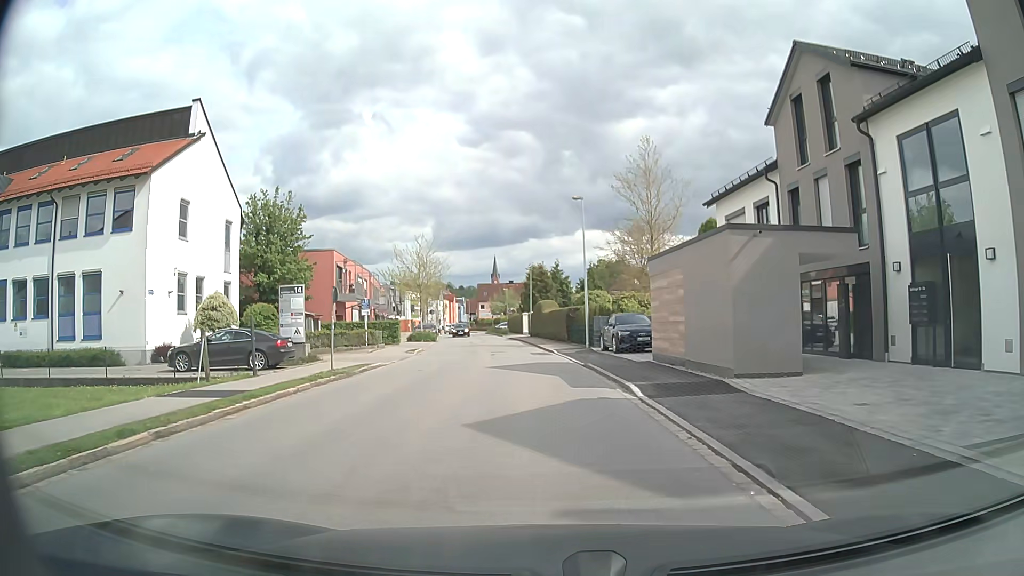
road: residential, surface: asphalt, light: Day
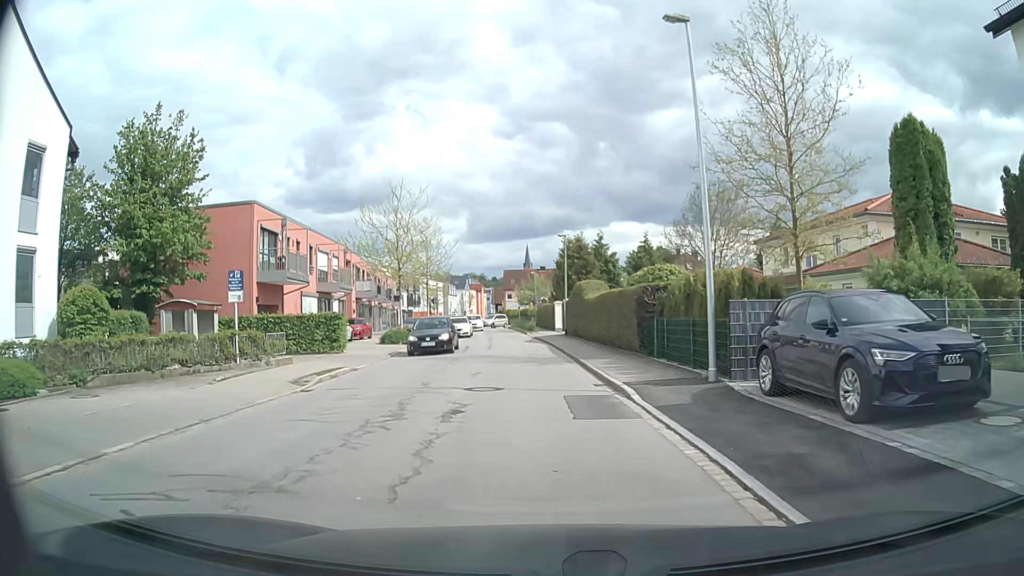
(-0.5, +19.5) m; -4°
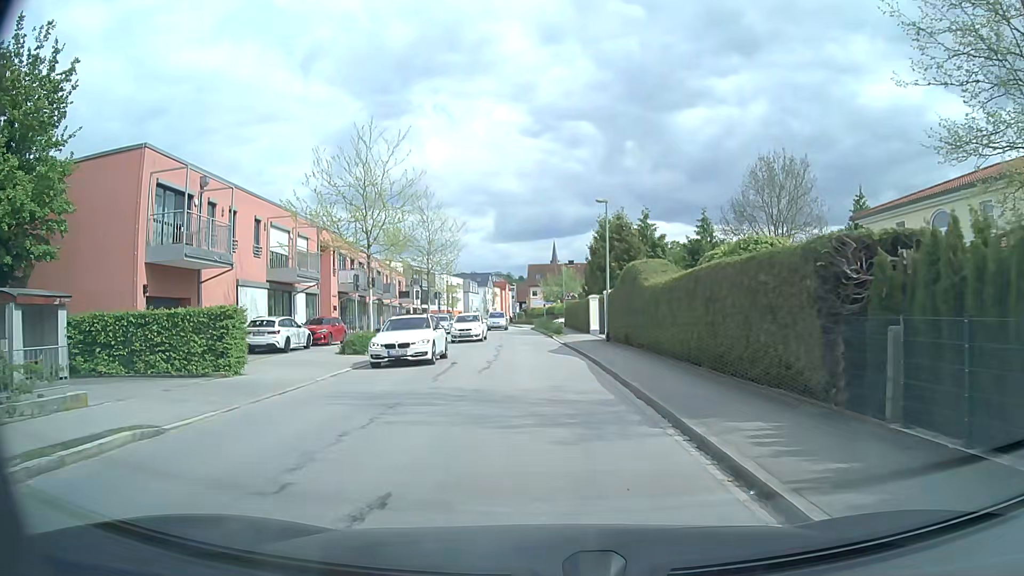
(-0.2, +12.0) m; -2°
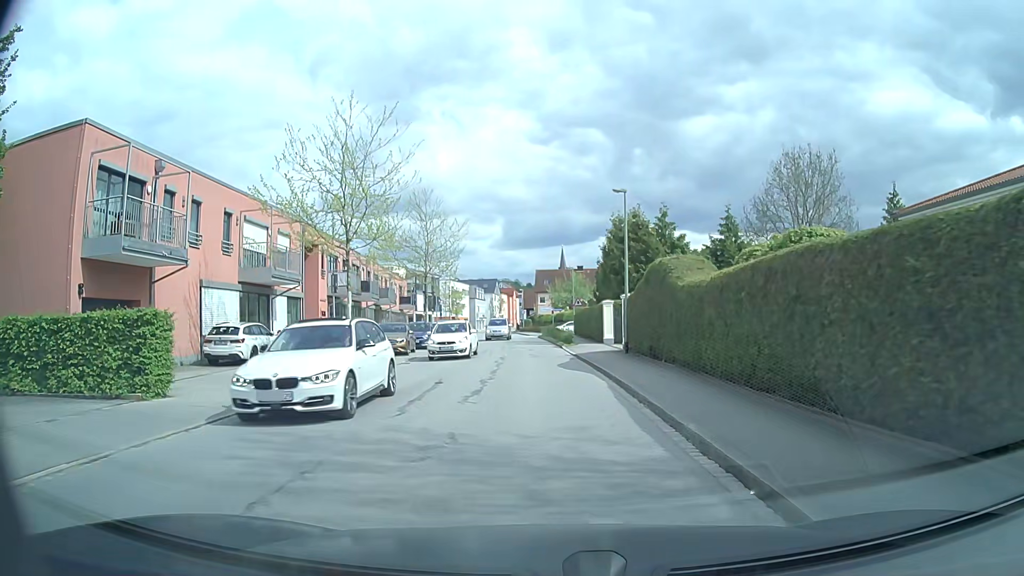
(0.0, +4.0) m; 0°
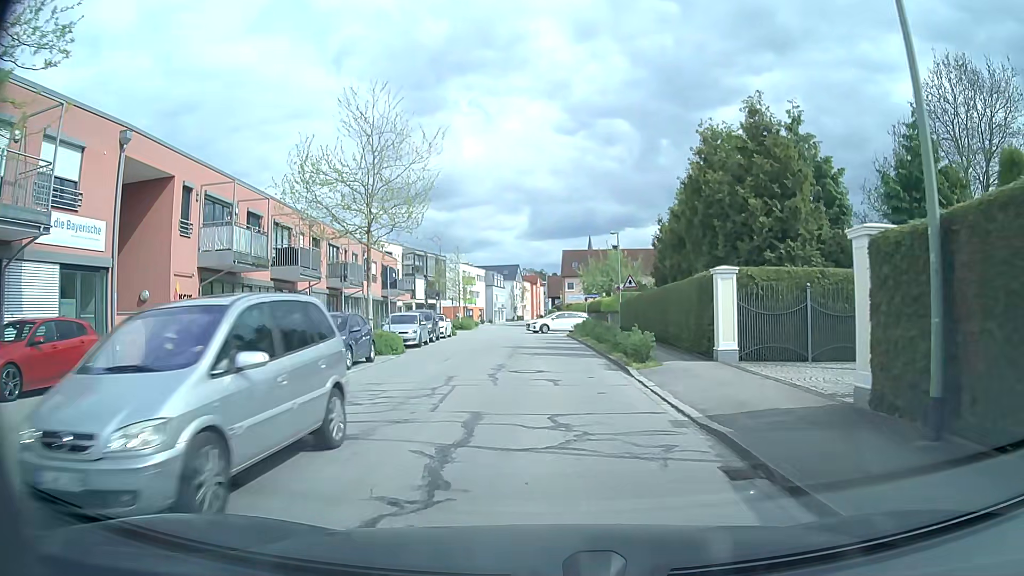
(-0.6, +19.4) m; -3°
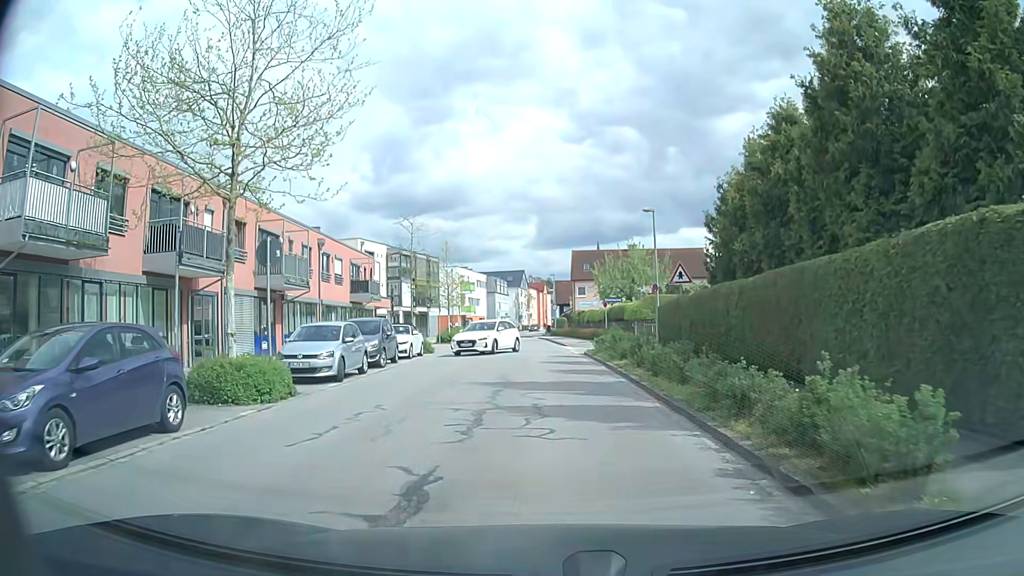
(0.0, +11.6) m; -1°
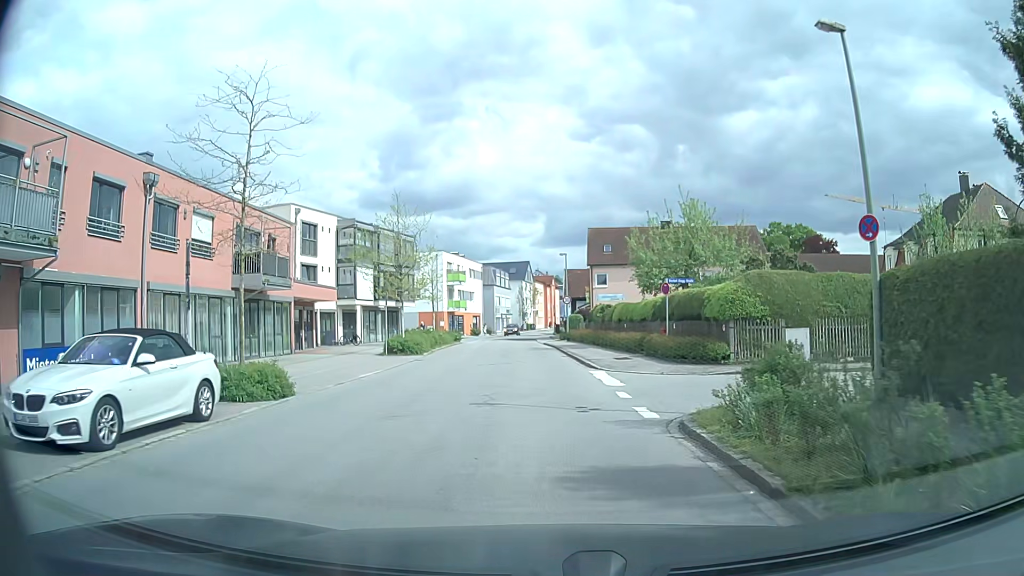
(+0.1, +19.7) m; 0°
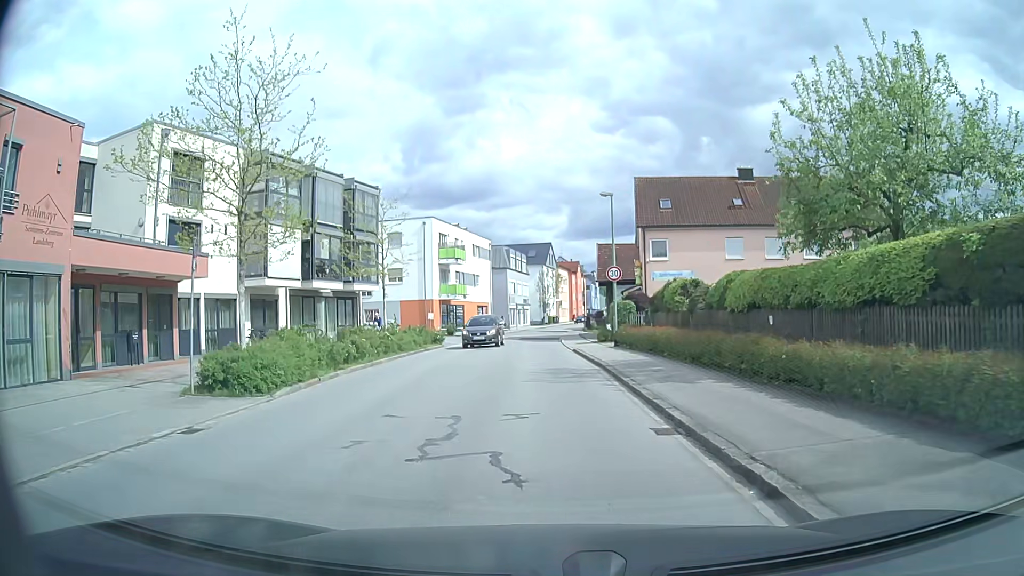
(-0.4, +20.7) m; -2°
(0, +10) (0, +20) (0, +30) (-1, +40) (0, +50) (0, +60) (+1, +70) (+3, +80) (+4, +90) (+6, +100) m
